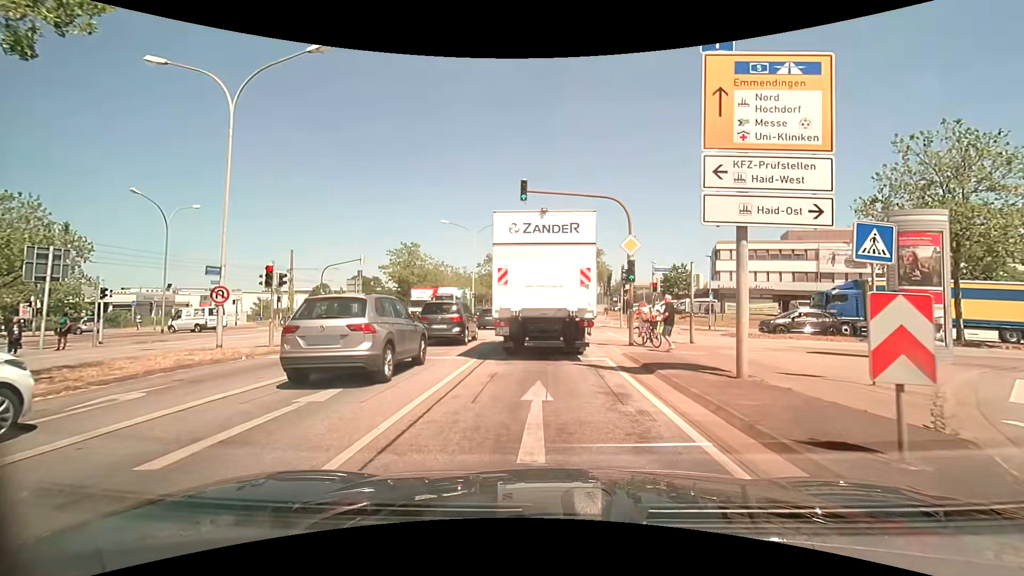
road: primary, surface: asphalt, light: Day
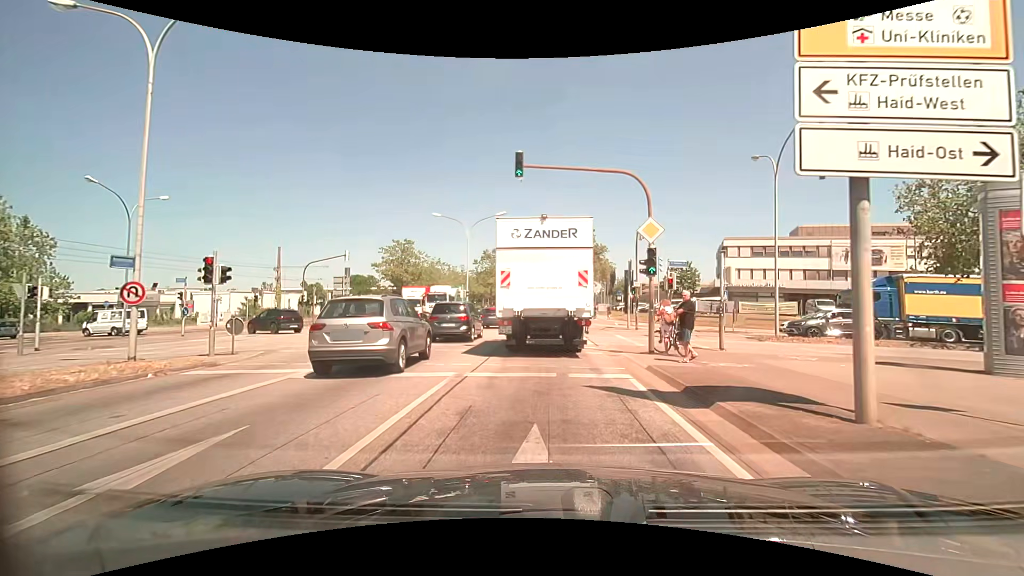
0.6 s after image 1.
(0.0, +3.5) m; +1°
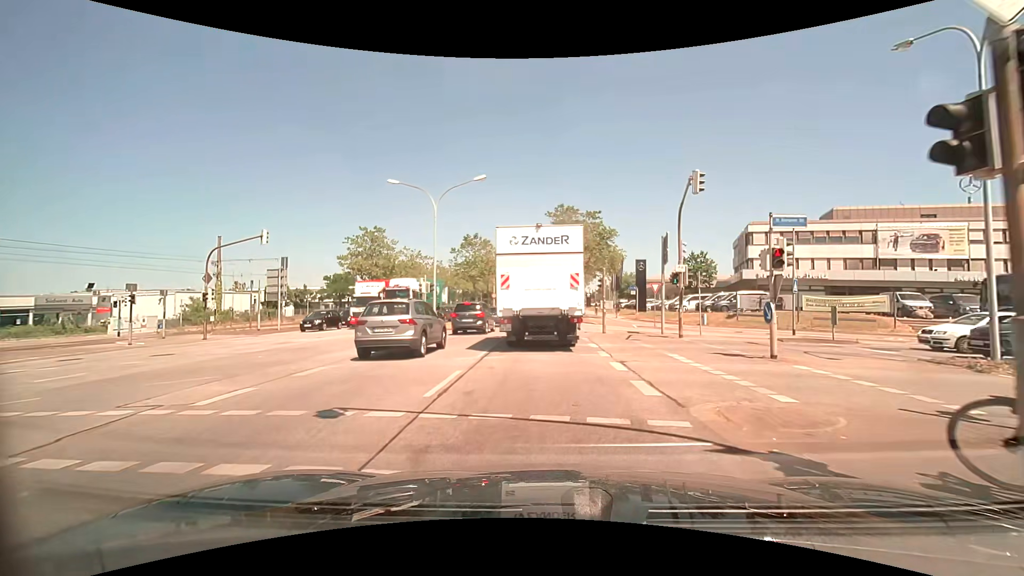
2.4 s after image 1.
(0.0, +11.7) m; 0°
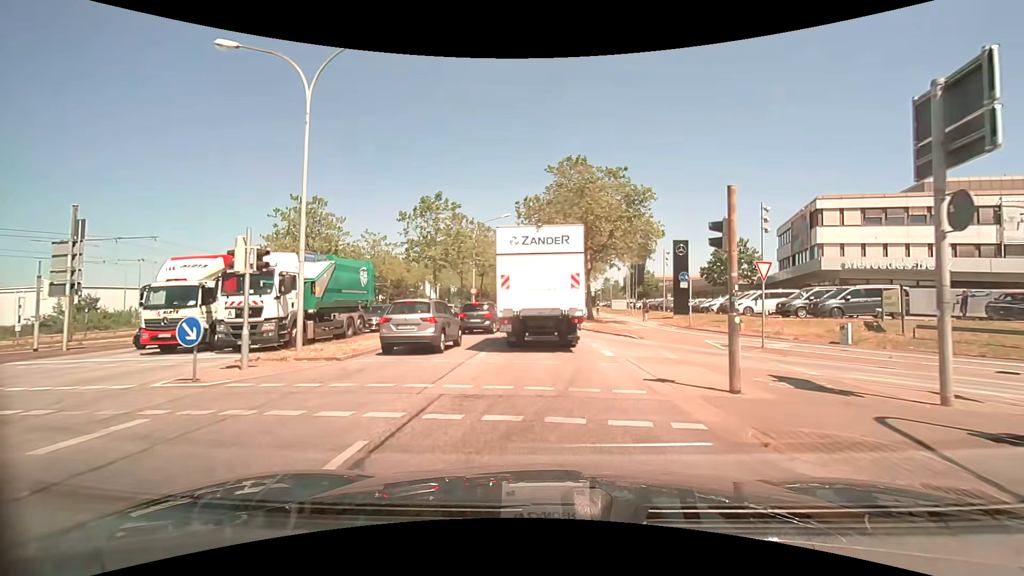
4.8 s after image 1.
(-0.1, +17.6) m; 0°
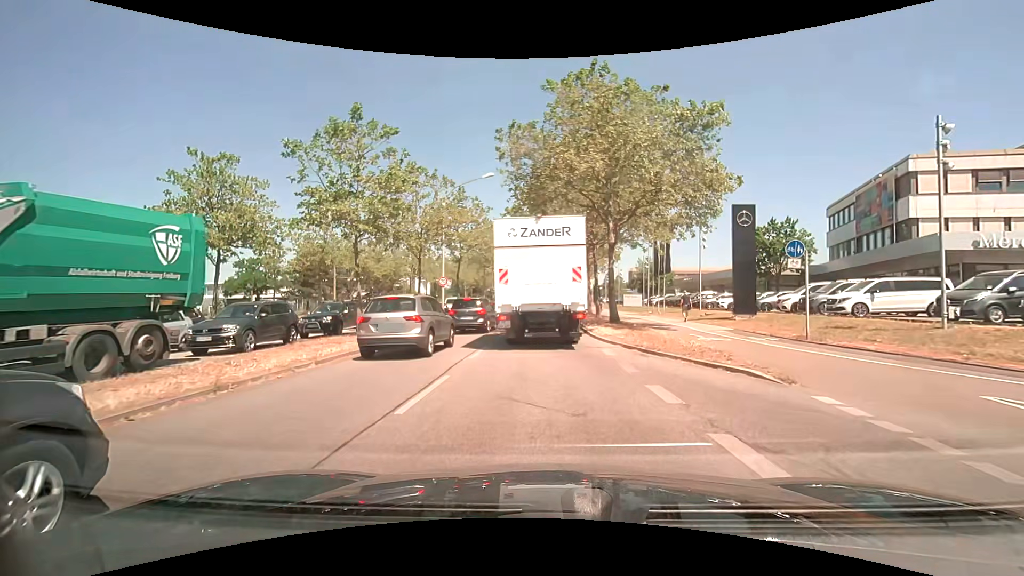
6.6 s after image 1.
(+0.1, +13.2) m; 0°
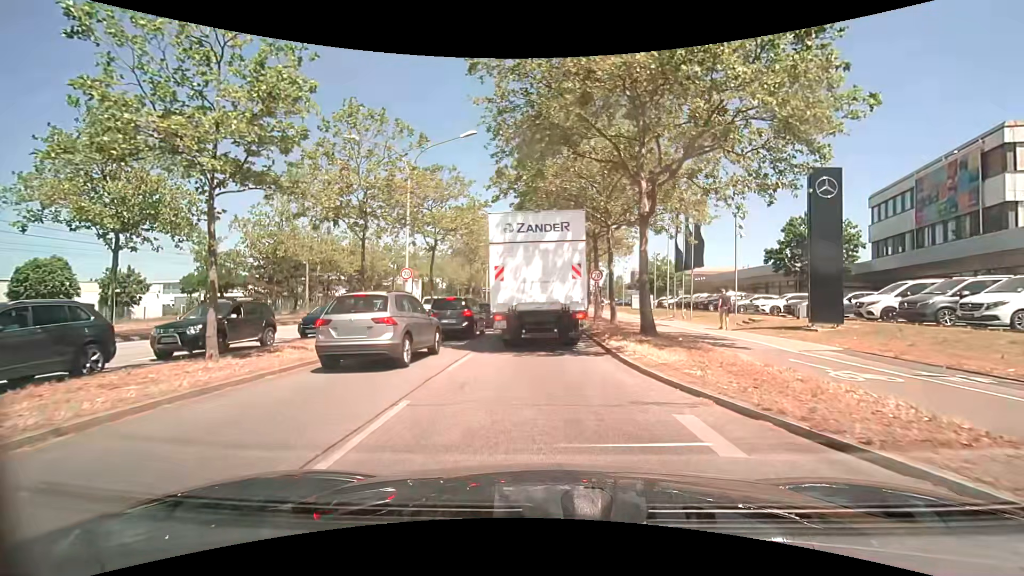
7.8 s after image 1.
(0.0, +8.2) m; 0°
